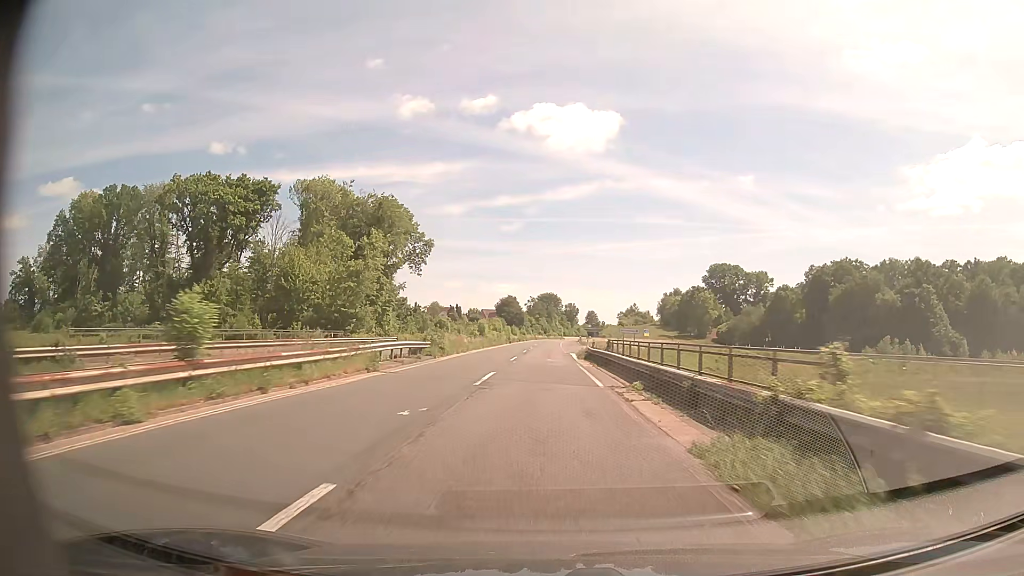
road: trunk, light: Day
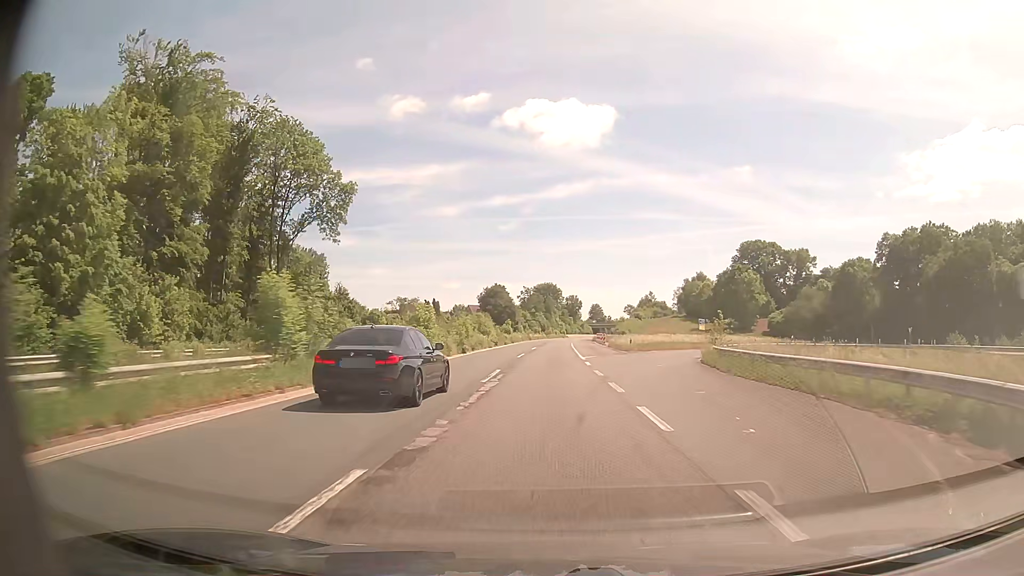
(-0.2, +54.7) m; 0°
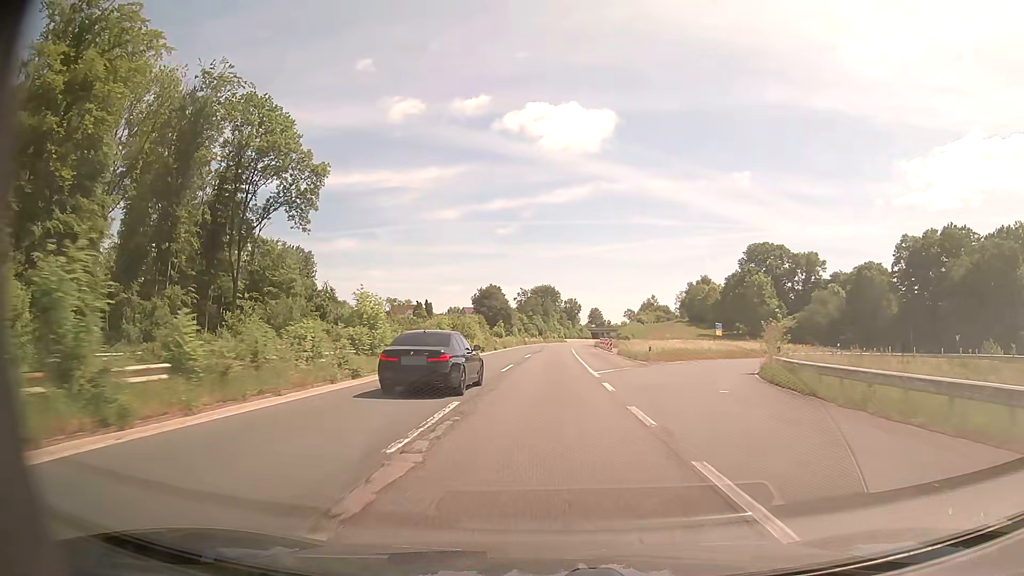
(-0.1, +10.9) m; 0°
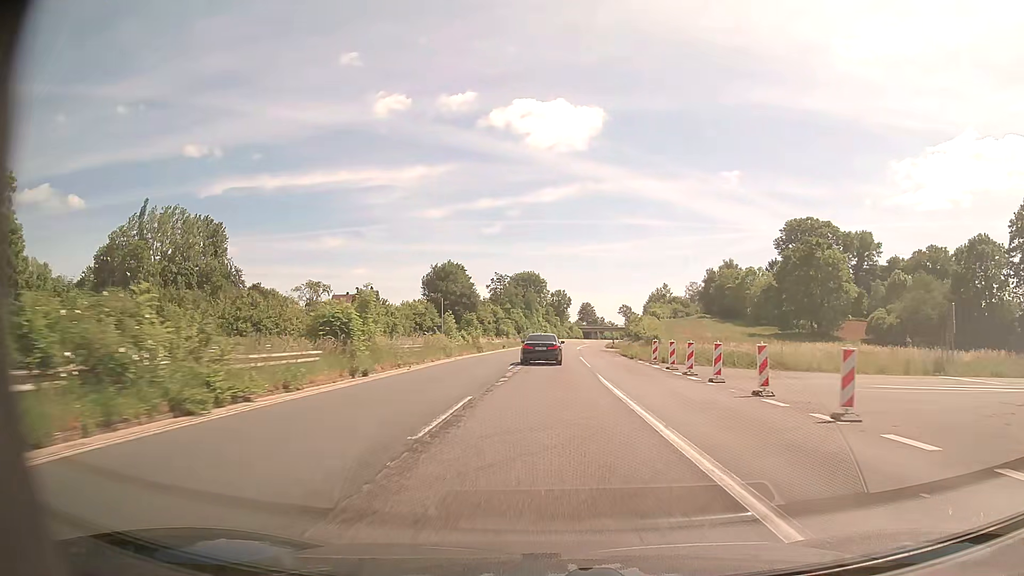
(+0.4, +54.2) m; +1°
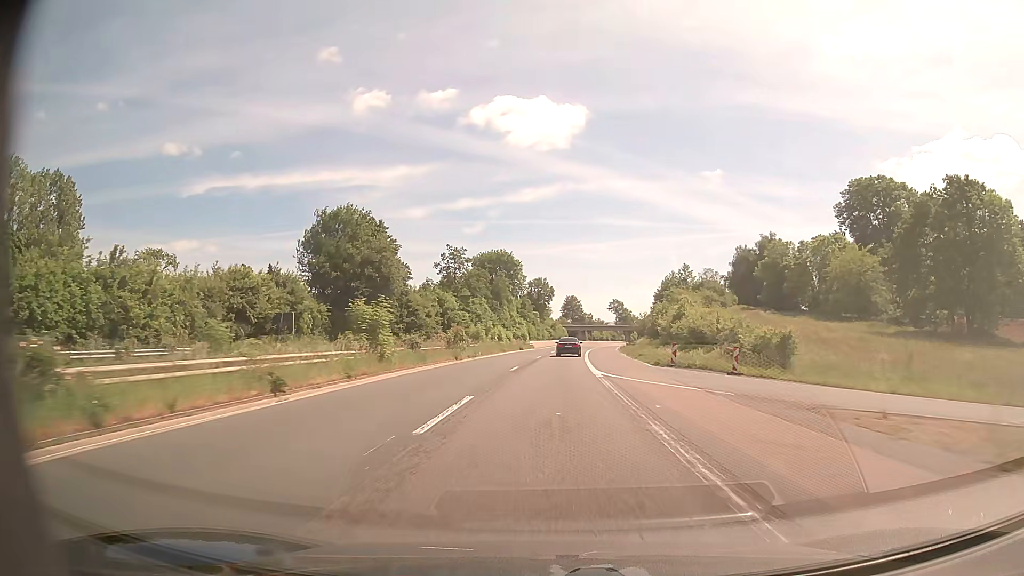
(+1.0, +54.7) m; +2°
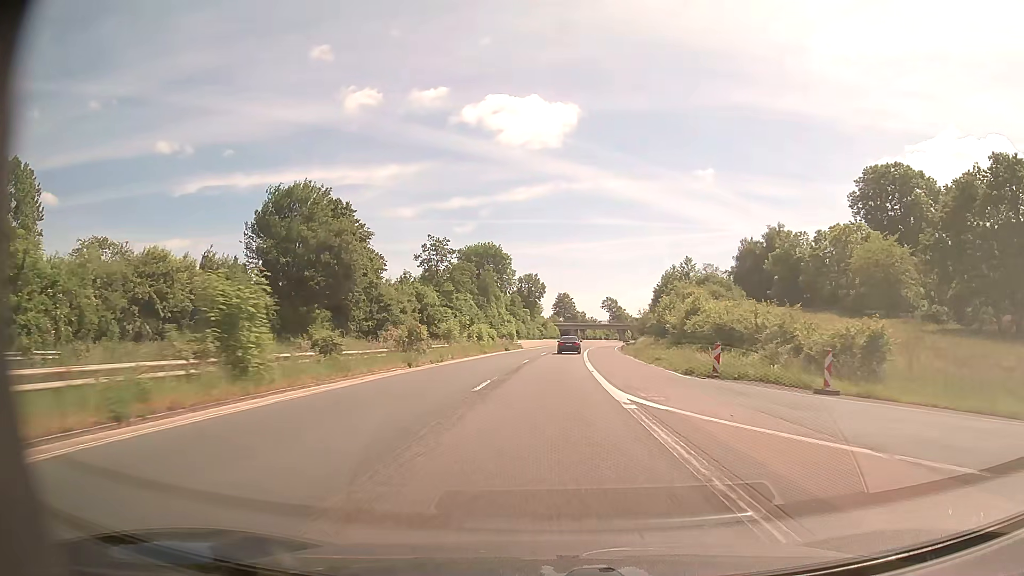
(+0.1, +11.1) m; +1°
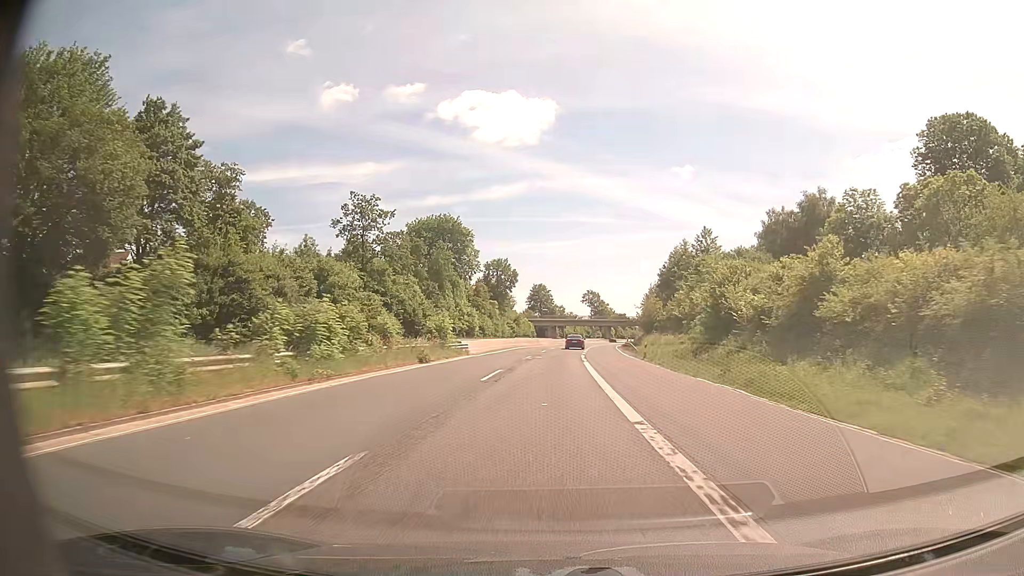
(+0.7, +33.7) m; +2°
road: trunk_link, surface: asphalt
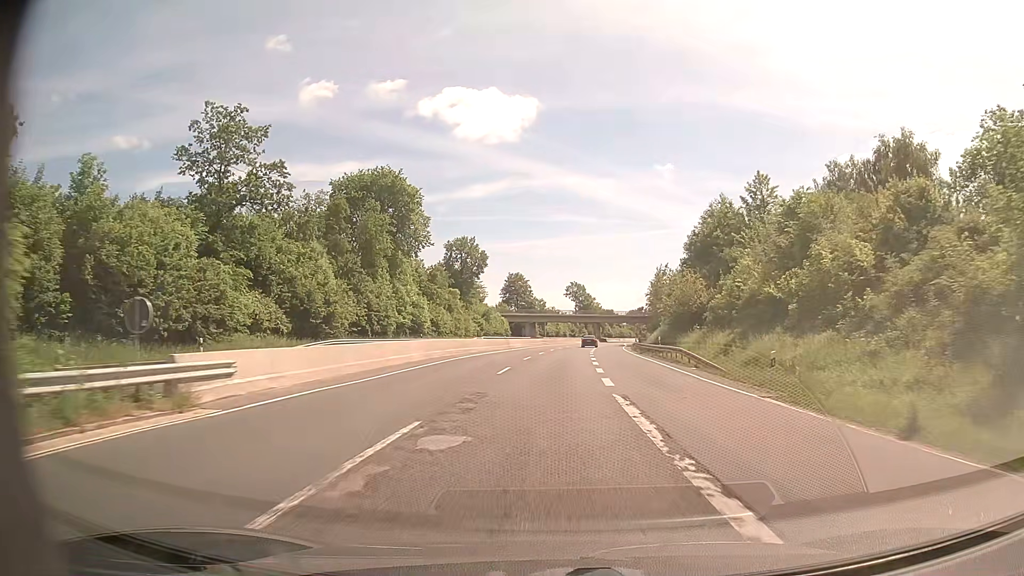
(+0.5, +34.0) m; +2°
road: trunk
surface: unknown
(0, +10) (0, +20) (+1, +30) (+1, +40) (+2, +50) (+2, +60) (+3, +70) (+4, +80) (+5, +90) (+6, +100) m
